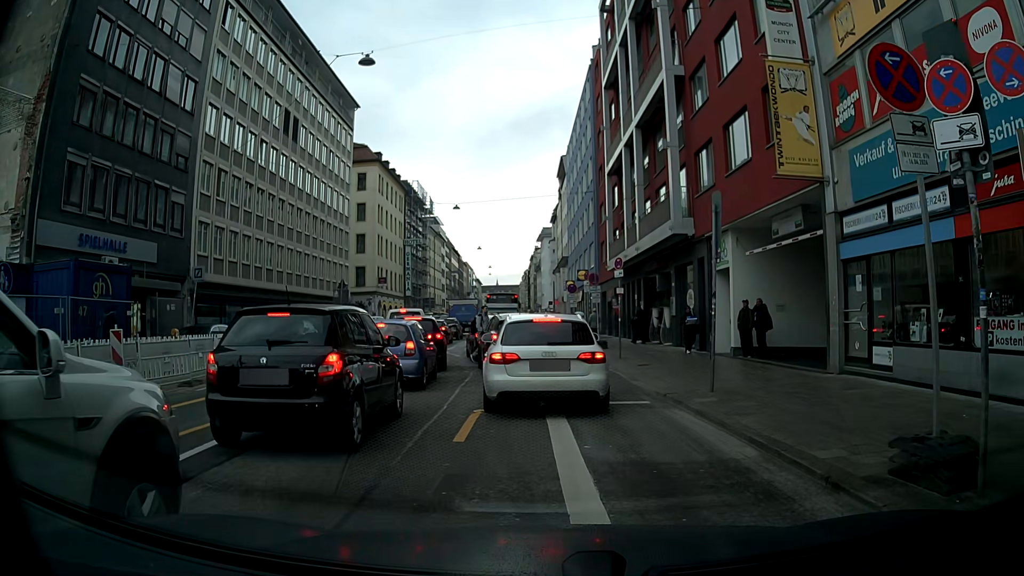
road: secondary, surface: asphalt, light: Day
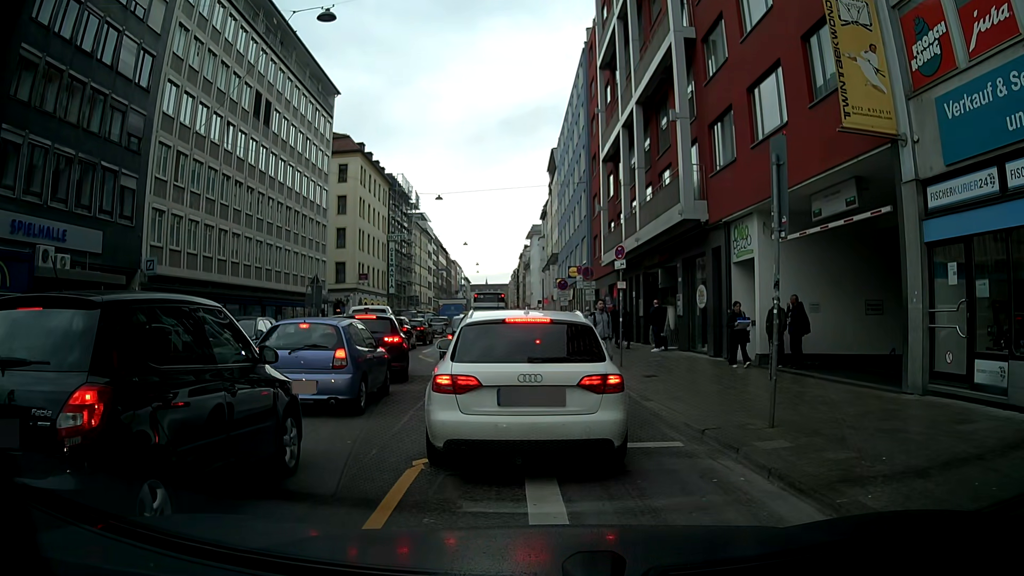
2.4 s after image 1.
(0.0, +3.6) m; +2°
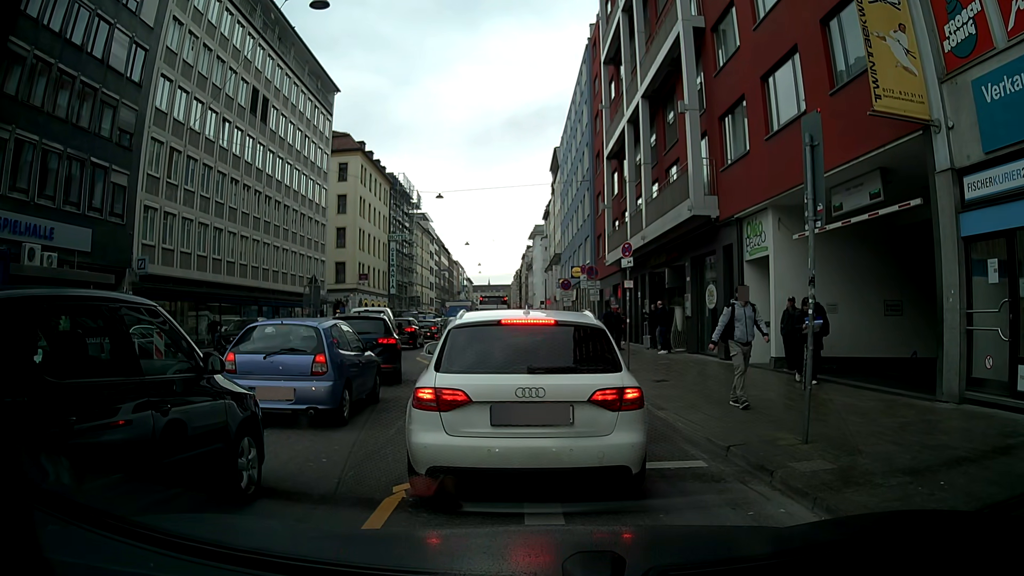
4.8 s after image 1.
(0.0, +0.9) m; 0°
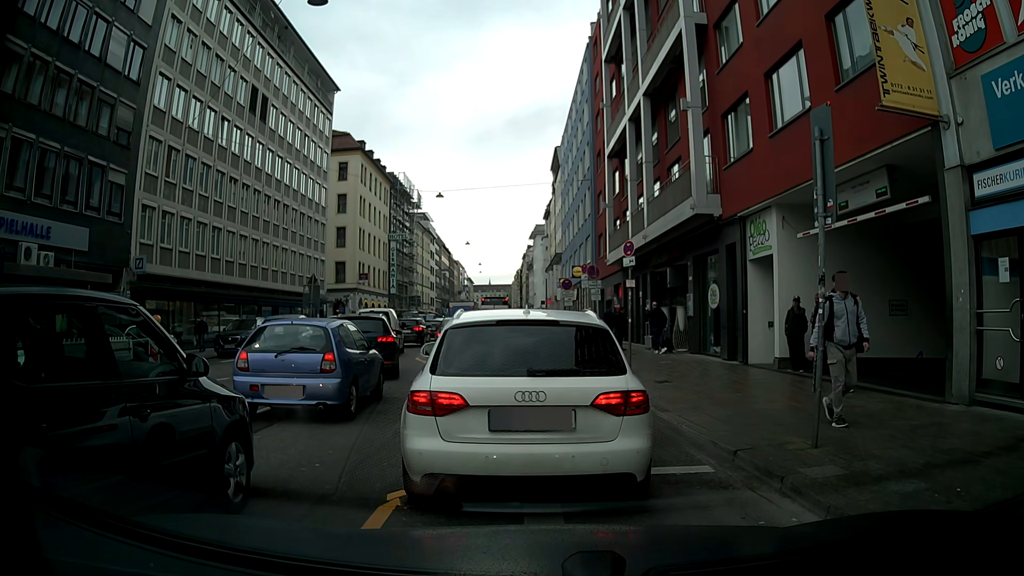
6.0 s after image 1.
(0.0, +0.2) m; 0°
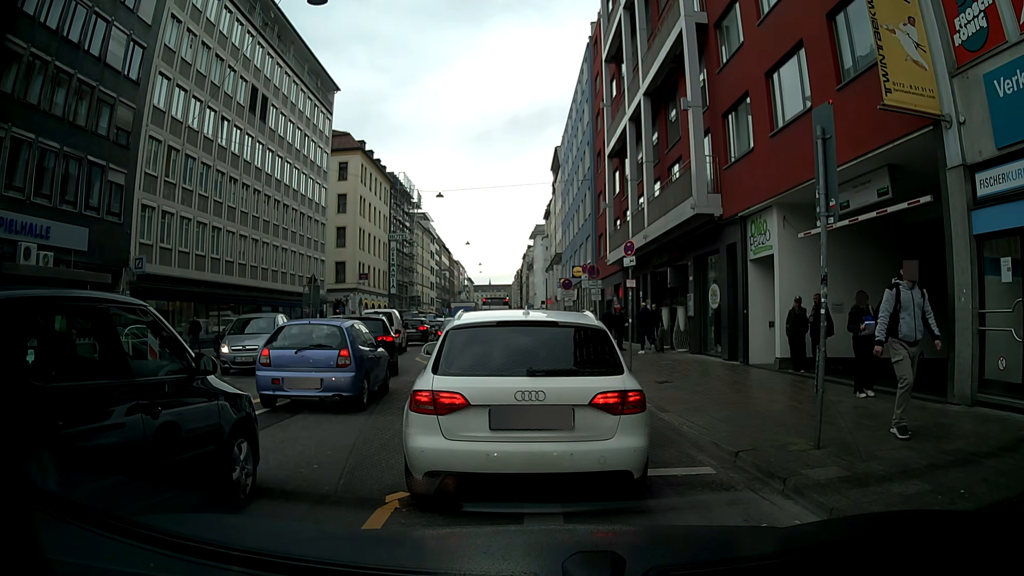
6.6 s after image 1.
(0.0, +0.1) m; 0°
